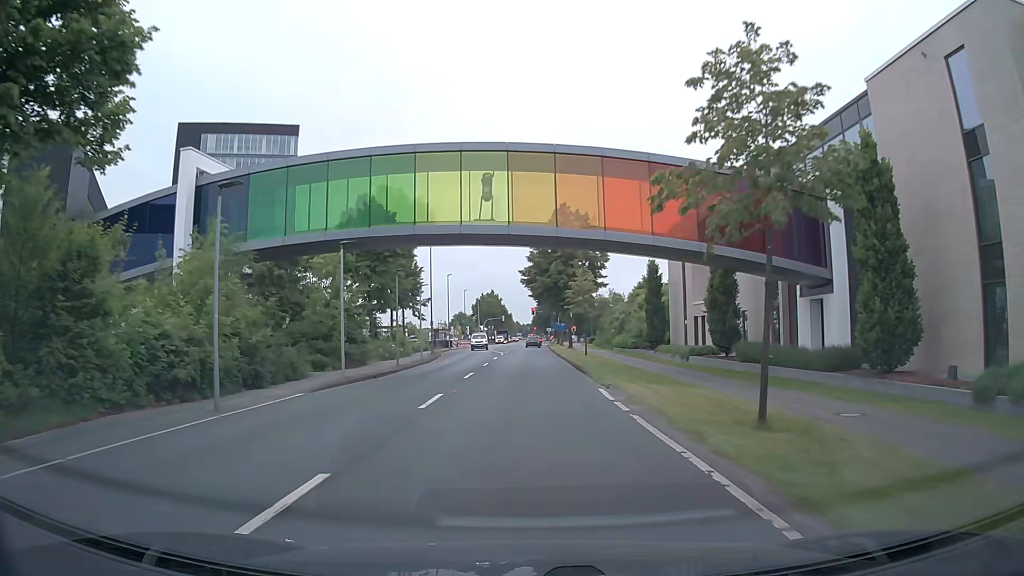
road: secondary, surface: asphalt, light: Day
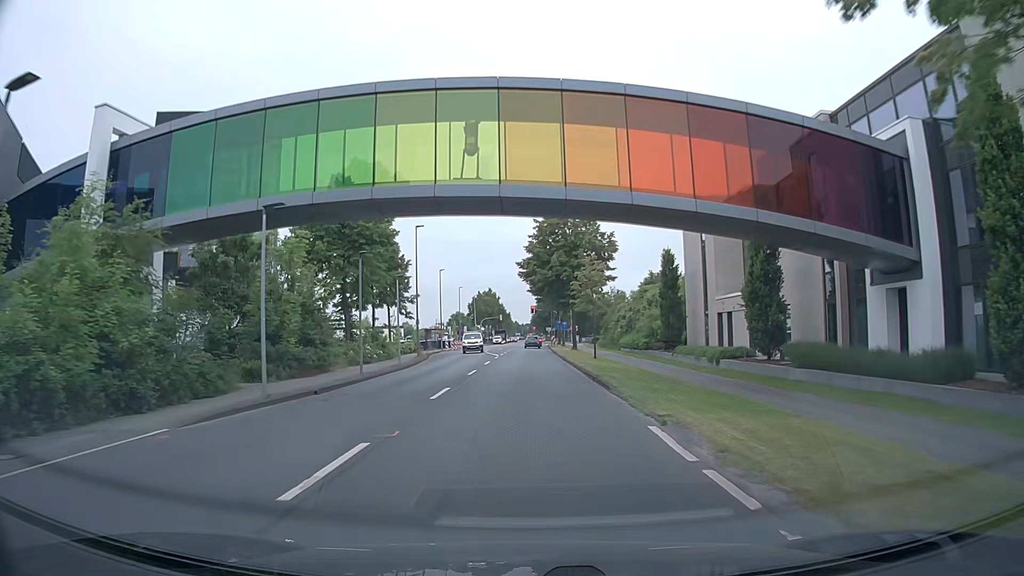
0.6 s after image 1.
(0.0, +7.1) m; 0°
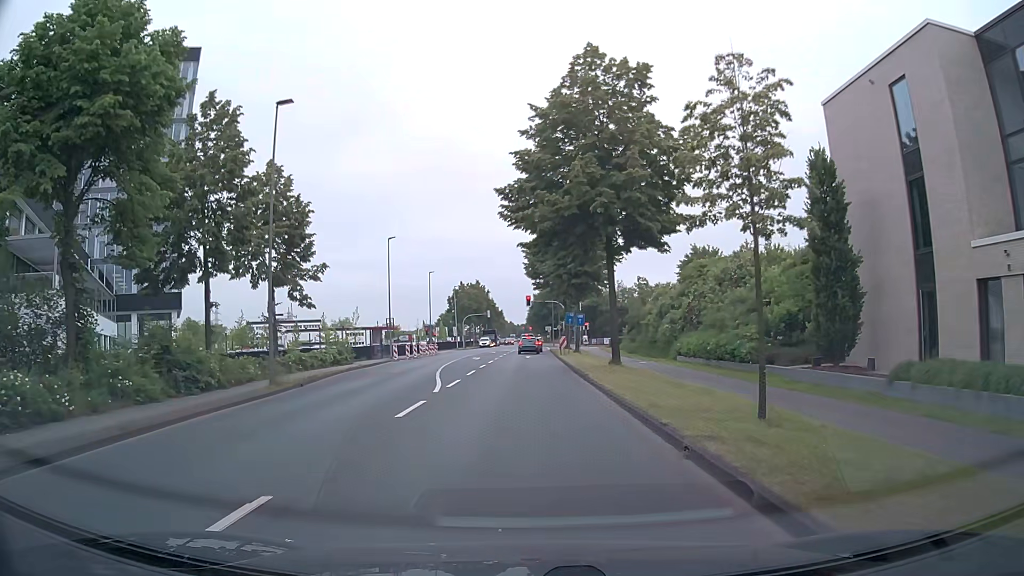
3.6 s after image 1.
(0.0, +29.7) m; 0°
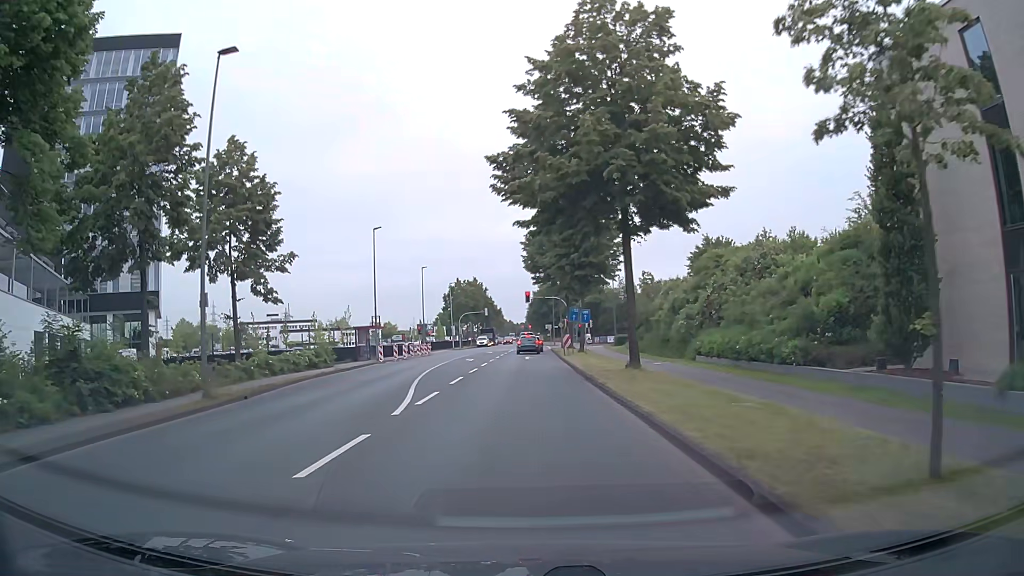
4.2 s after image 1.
(0.0, +5.1) m; 0°
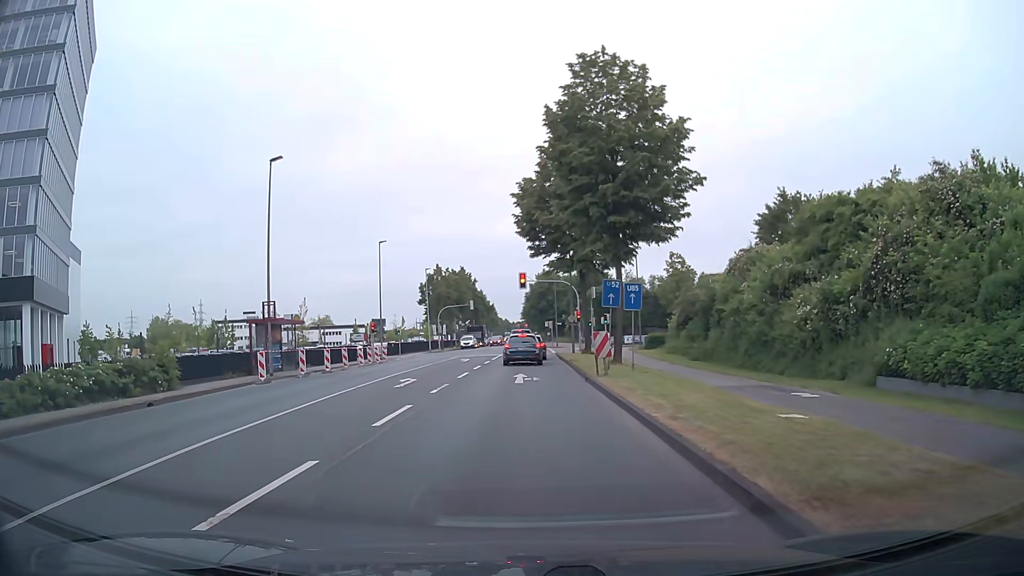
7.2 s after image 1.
(-0.2, +21.3) m; -2°
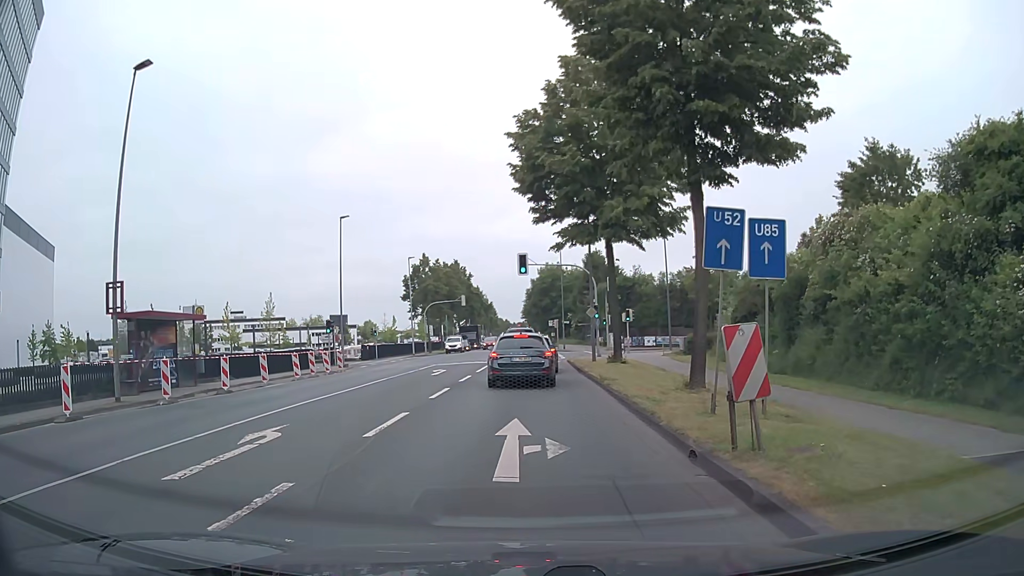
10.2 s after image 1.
(+0.3, +12.9) m; +1°
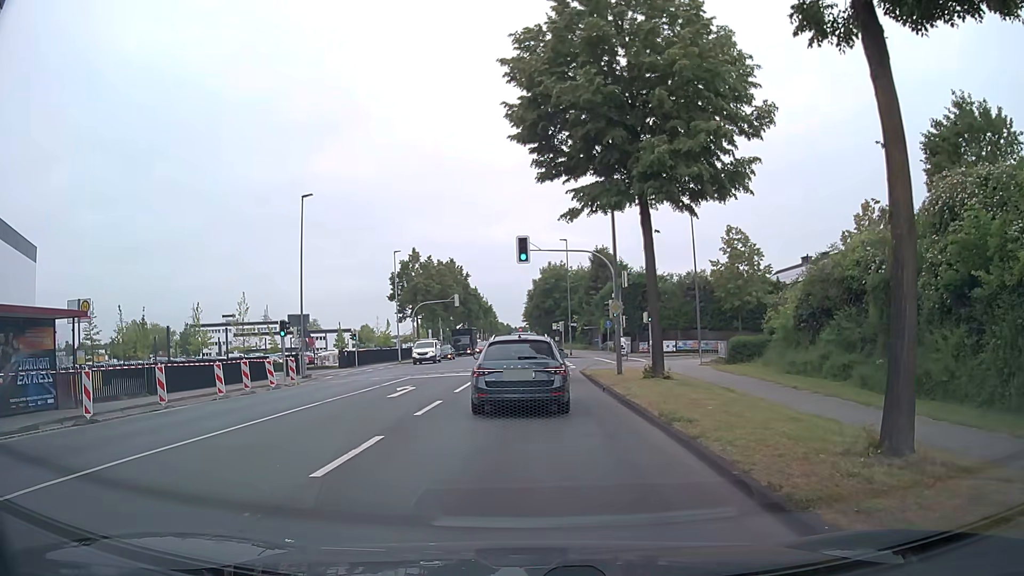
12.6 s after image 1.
(+0.1, +8.5) m; 0°
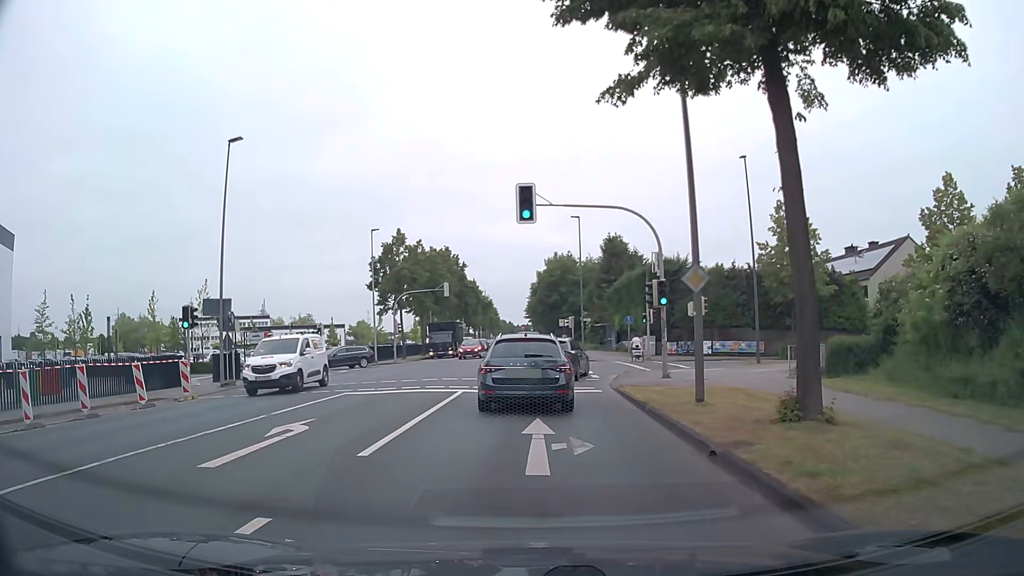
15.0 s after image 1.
(+0.1, +11.1) m; 0°
(0, +10) (0, +20) (0, +30) (0, +40) (0, +50) (0, +60) (0, +70) (0, +80) (0, +90) (-1, +100) m
